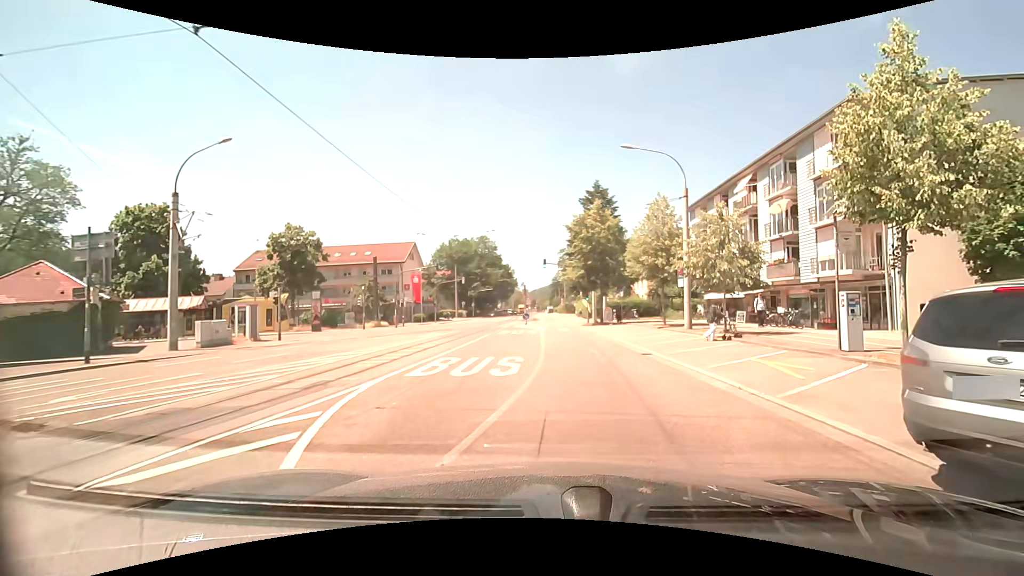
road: tertiary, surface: asphalt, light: Day
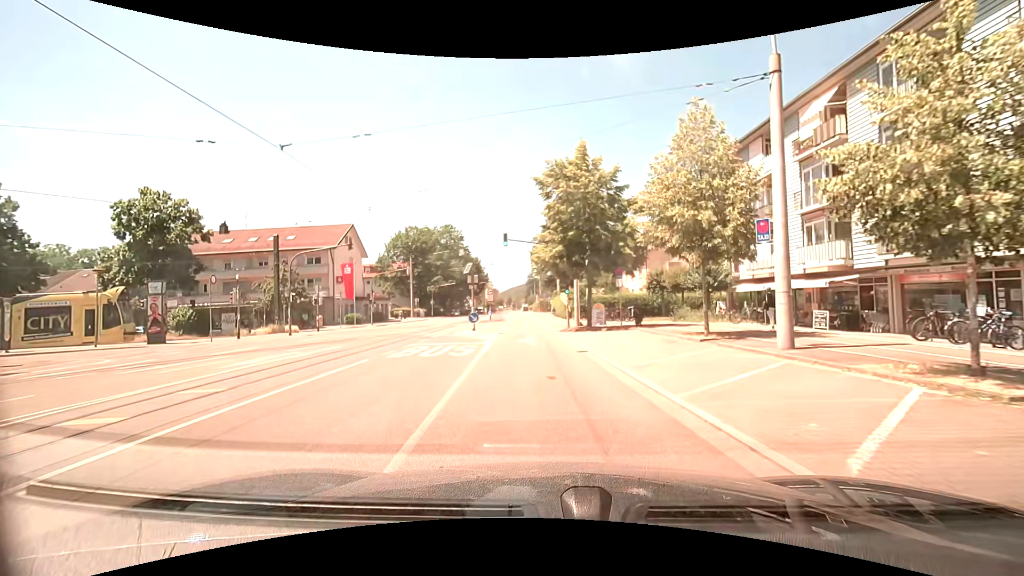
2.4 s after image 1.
(+0.9, +15.4) m; +3°
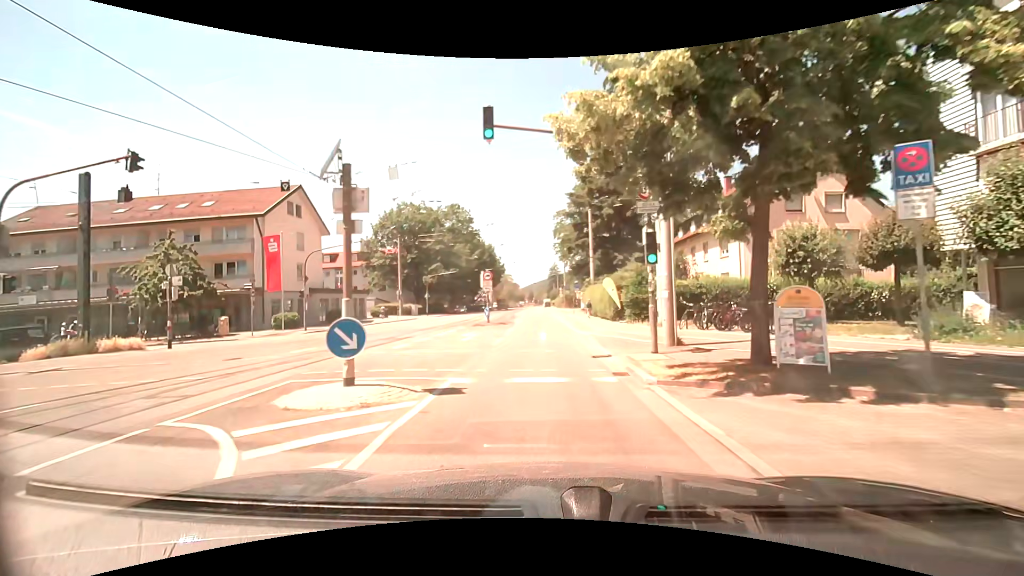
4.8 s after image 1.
(-0.7, +20.2) m; -3°
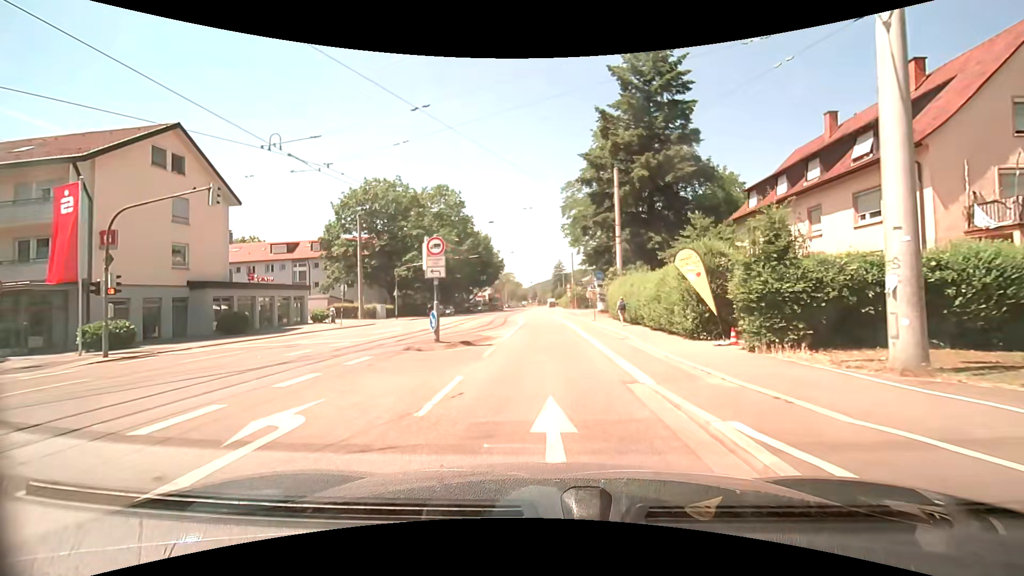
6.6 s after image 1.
(0.0, +16.2) m; -1°
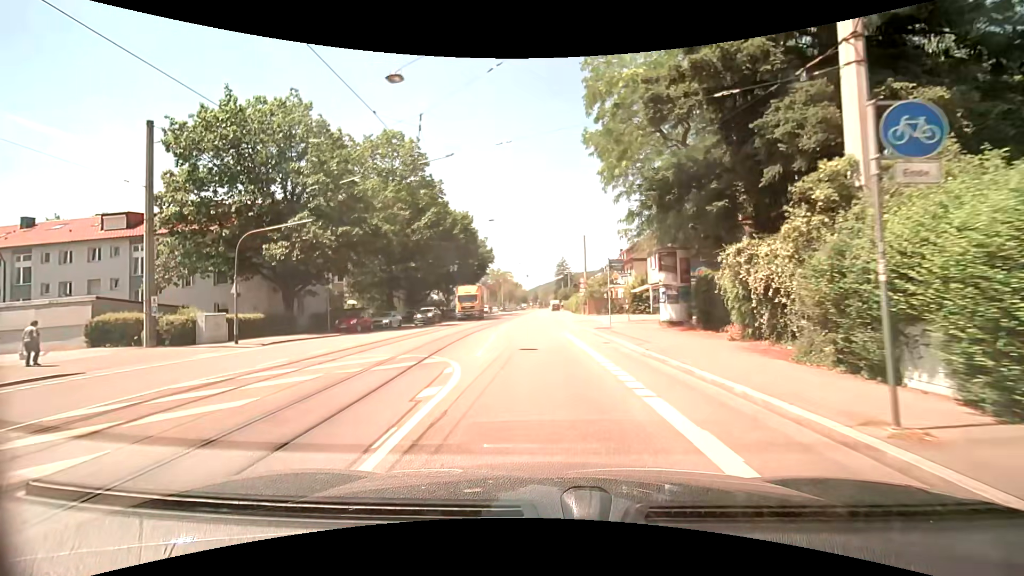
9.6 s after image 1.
(+0.6, +27.9) m; +1°
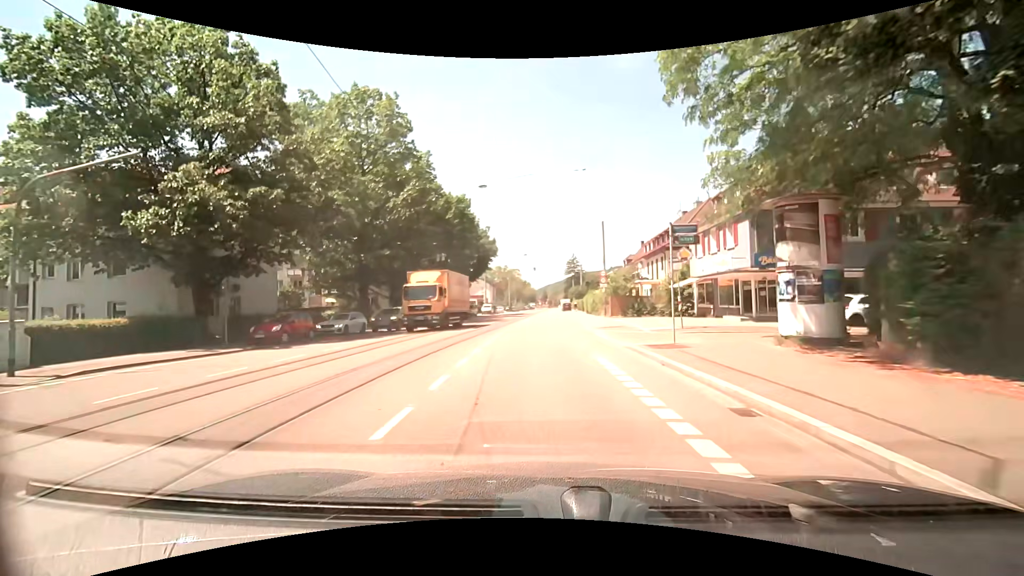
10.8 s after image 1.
(-0.2, +11.4) m; -1°
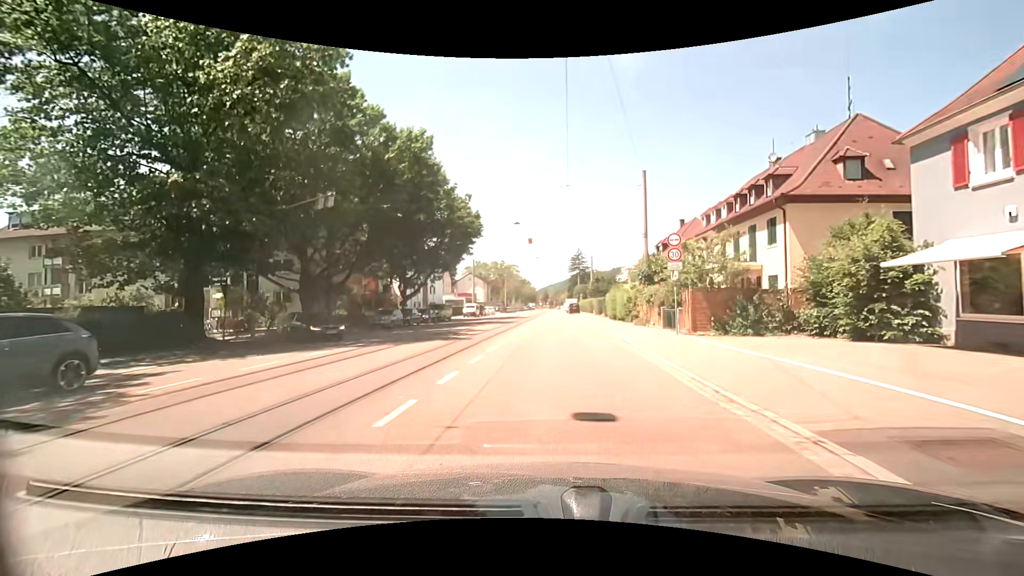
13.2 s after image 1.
(-0.1, +23.5) m; -1°
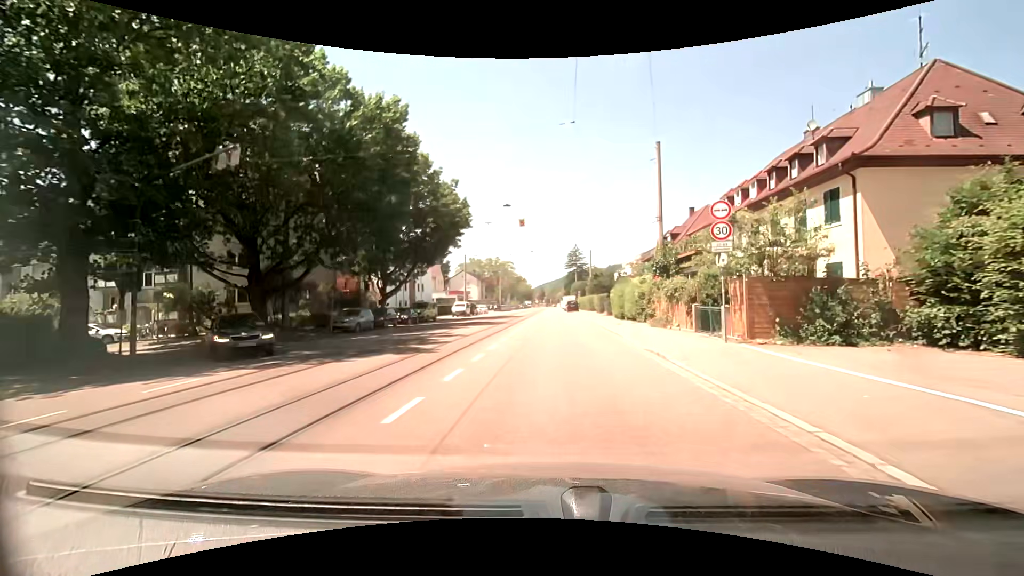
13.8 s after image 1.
(+0.1, +6.0) m; +2°
(0, +10) (0, +20) (0, +30) (0, +40) (0, +50) (0, +60) (0, +70) (0, +80) (0, +90) (0, +100) m
